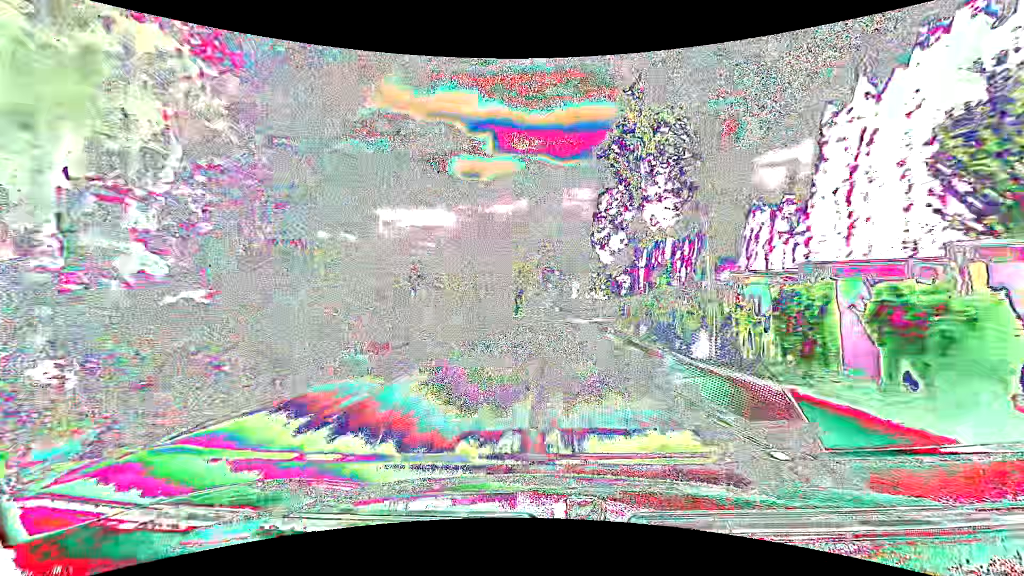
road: tertiary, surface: asphalt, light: Day
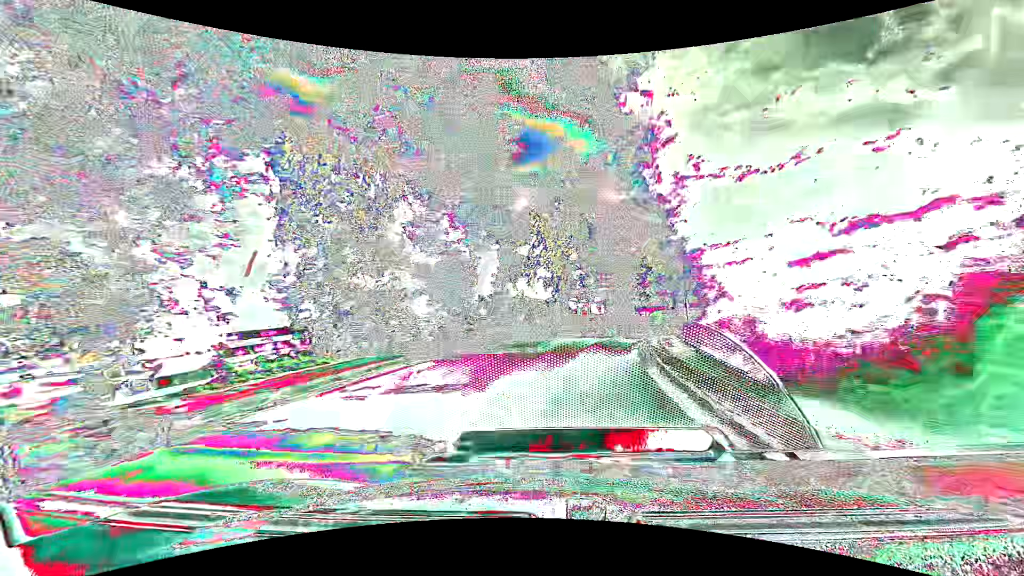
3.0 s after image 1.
(+2.0, +37.1) m; +10°
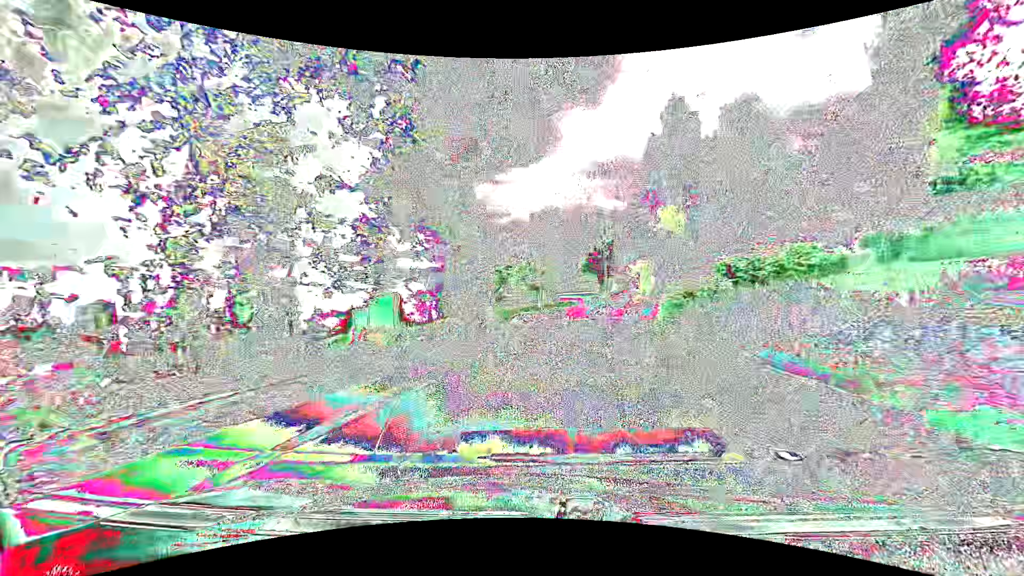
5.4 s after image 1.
(+4.0, +28.3) m; +16°
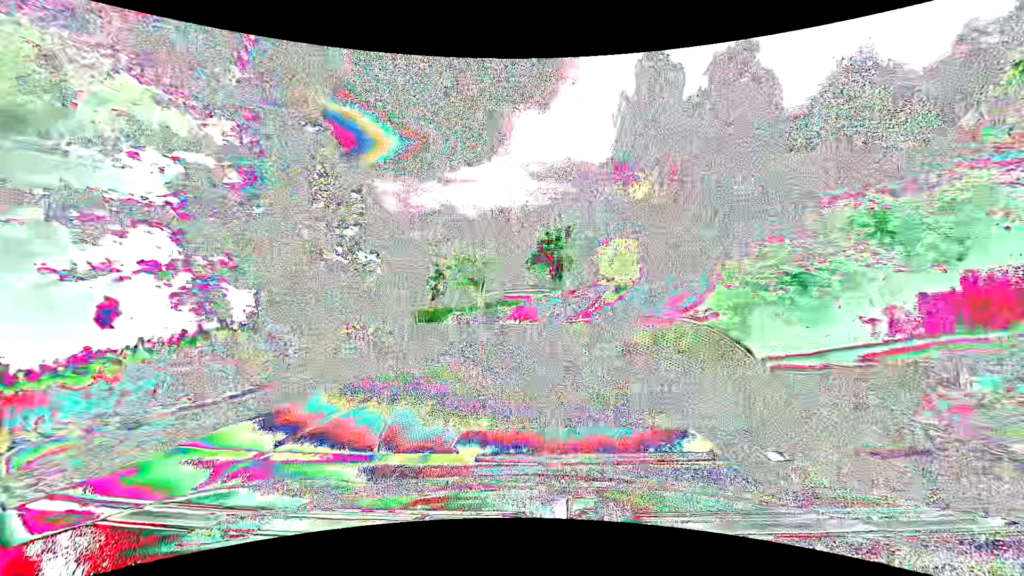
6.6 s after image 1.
(+1.0, +13.8) m; +7°
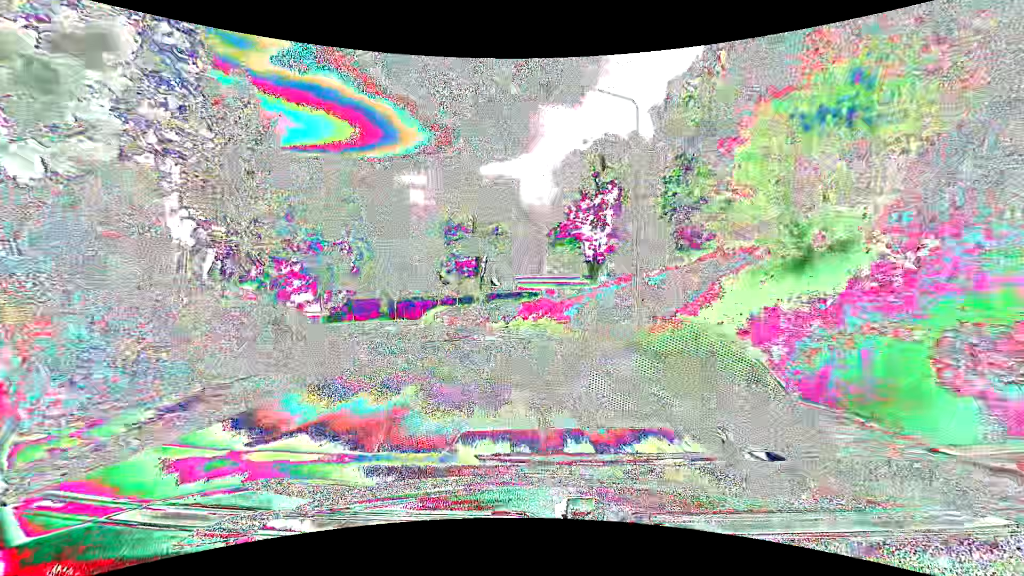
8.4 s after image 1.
(-0.2, +20.2) m; -3°
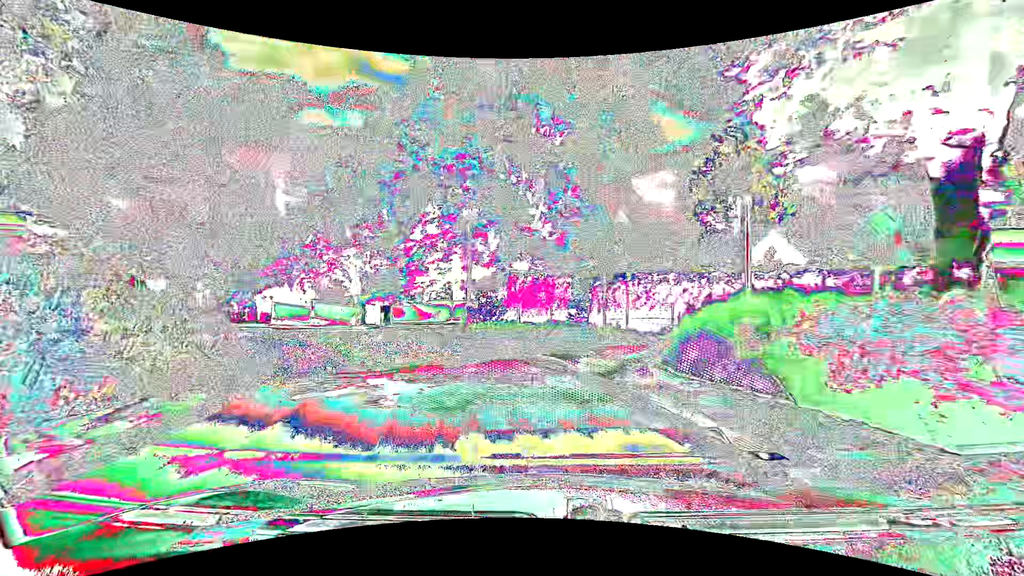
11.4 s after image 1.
(-6.2, +30.5) m; -27°
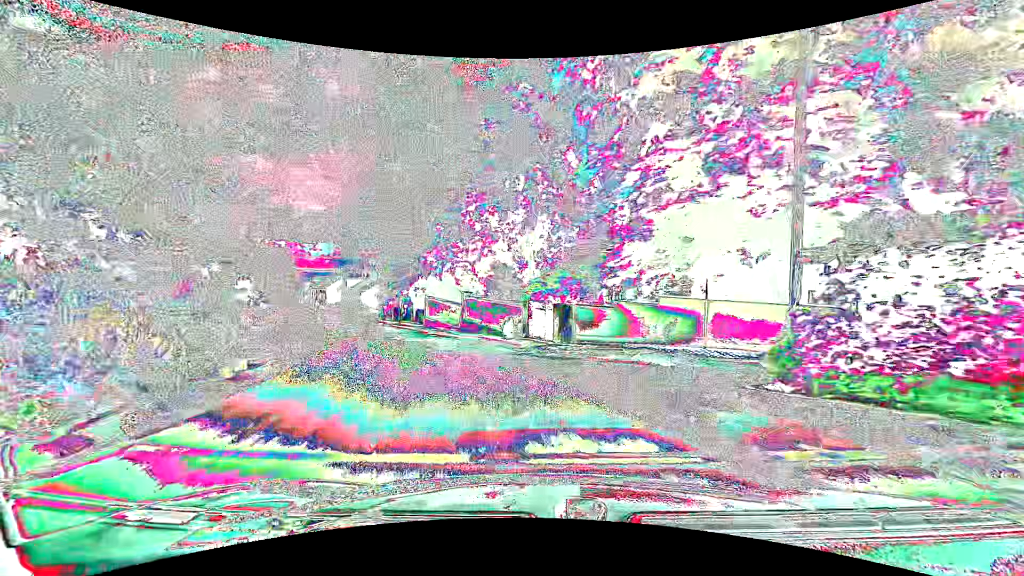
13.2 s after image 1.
(-3.8, +17.8) m; -23°
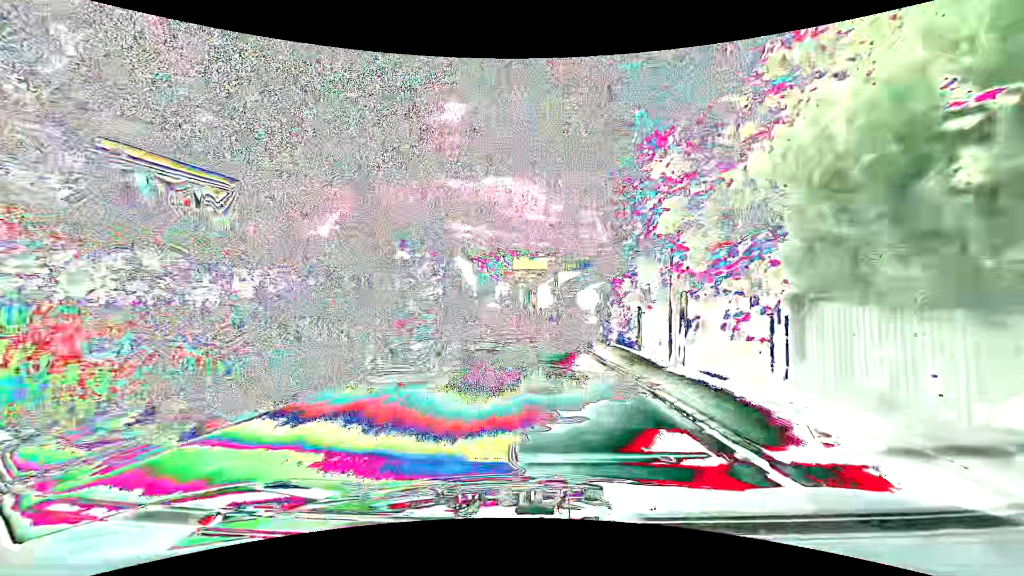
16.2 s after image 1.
(-9.2, +31.4) m; -26°
(0, +10) (0, +20) (0, +30) (-1, +40) (-1, +50) (-2, +60) (-3, +70) (-4, +80) (-5, +90) (-6, +100) m
